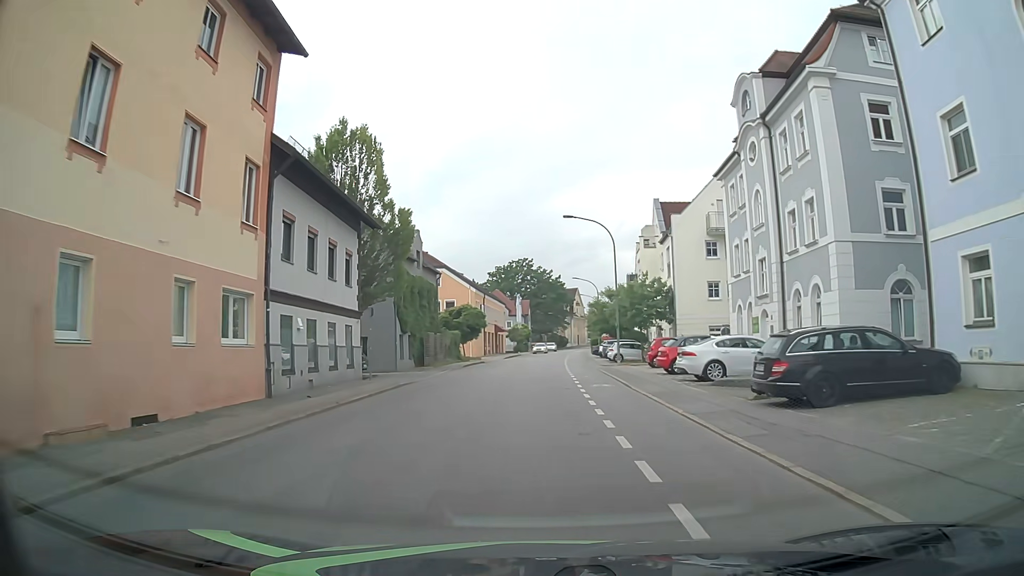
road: tertiary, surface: asphalt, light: Day
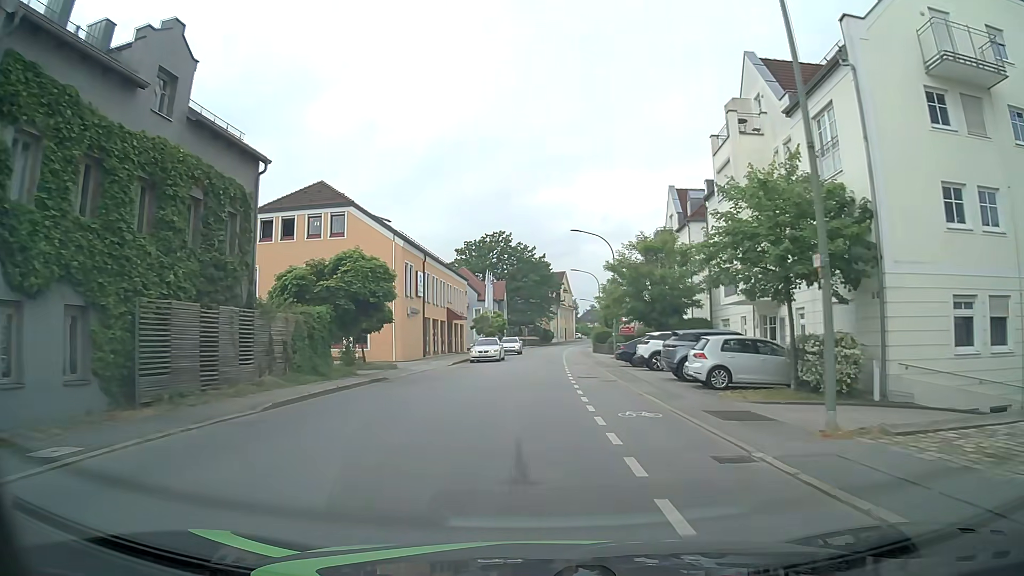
(+0.3, +30.0) m; +1°
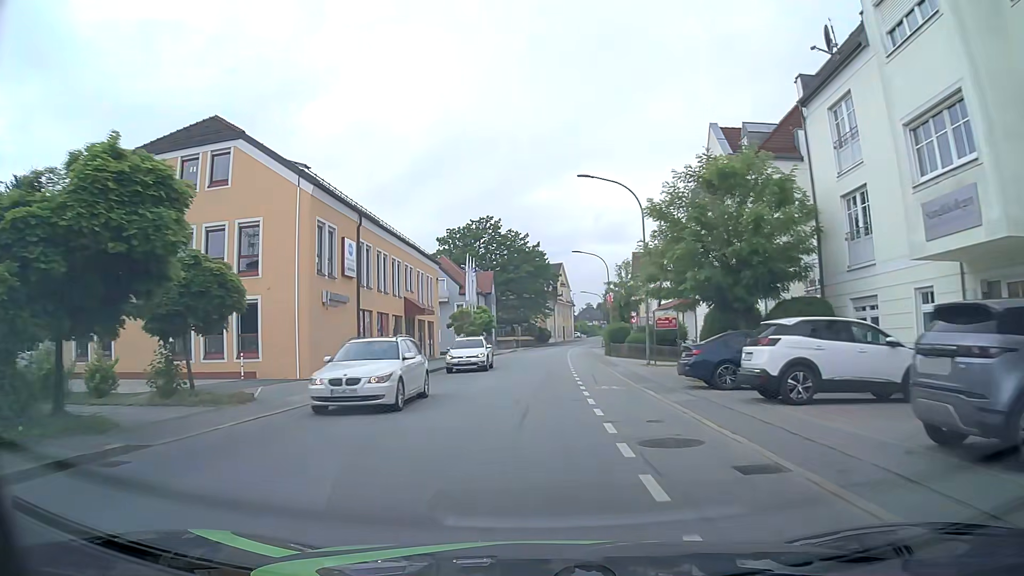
(+0.2, +15.4) m; 0°
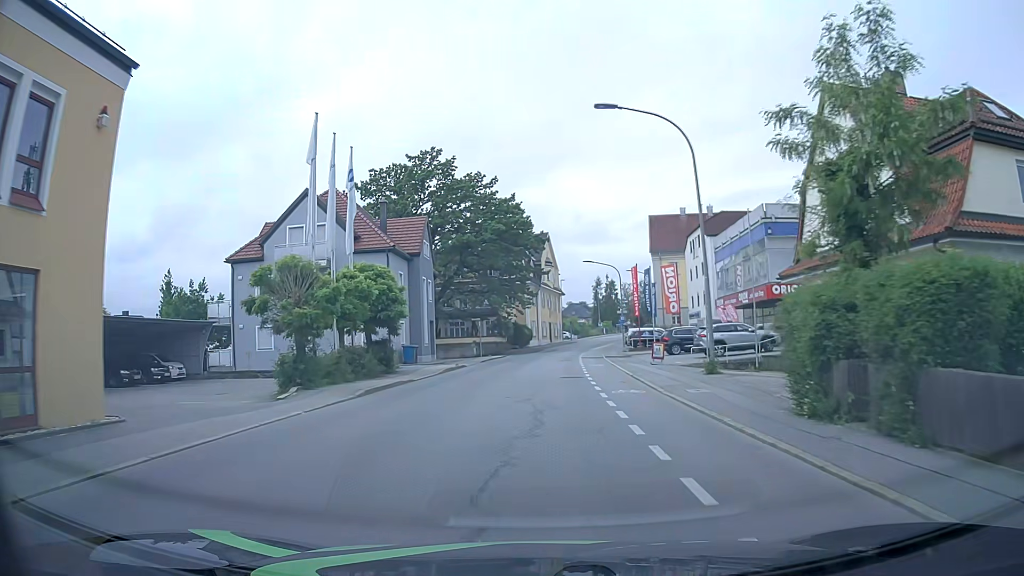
(+0.7, +38.7) m; +2°
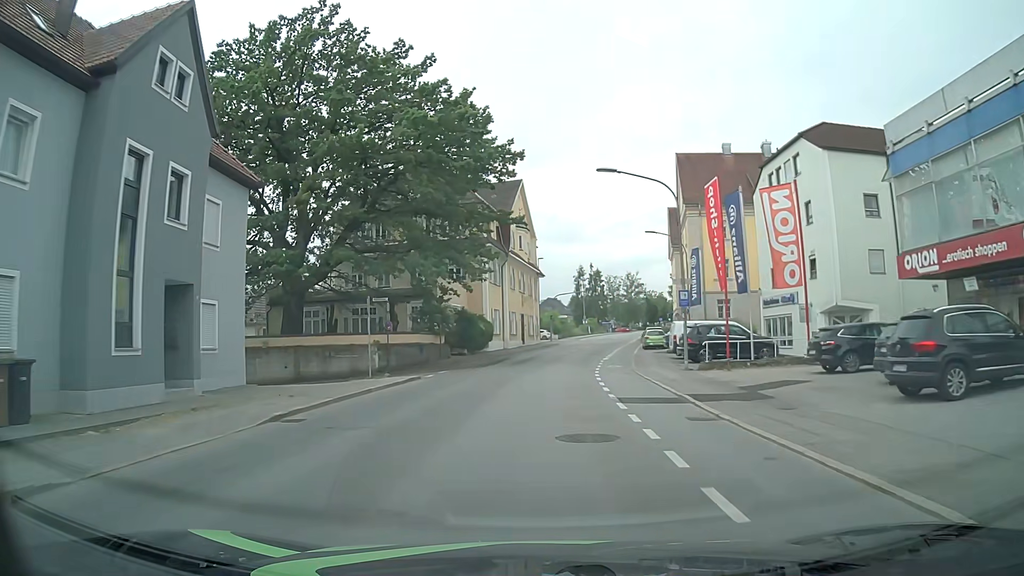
(+0.7, +30.9) m; +3°
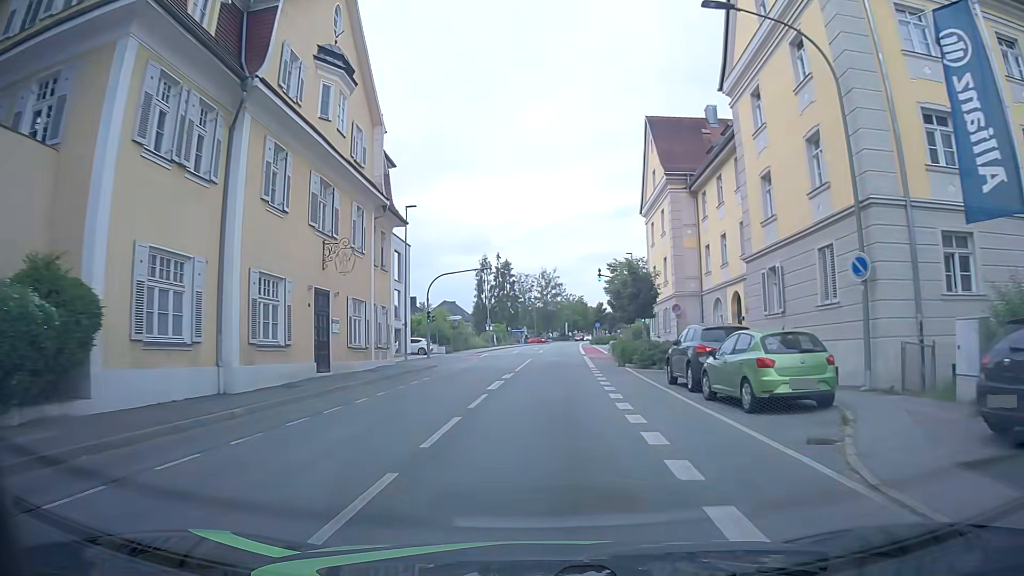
(+2.1, +37.7) m; +8°
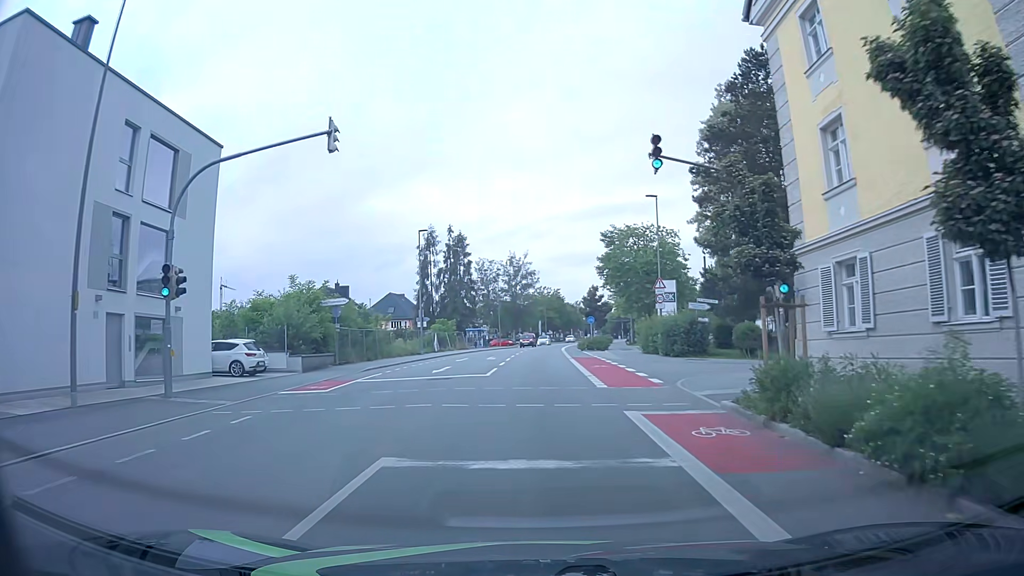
(+0.7, +31.3) m; +2°
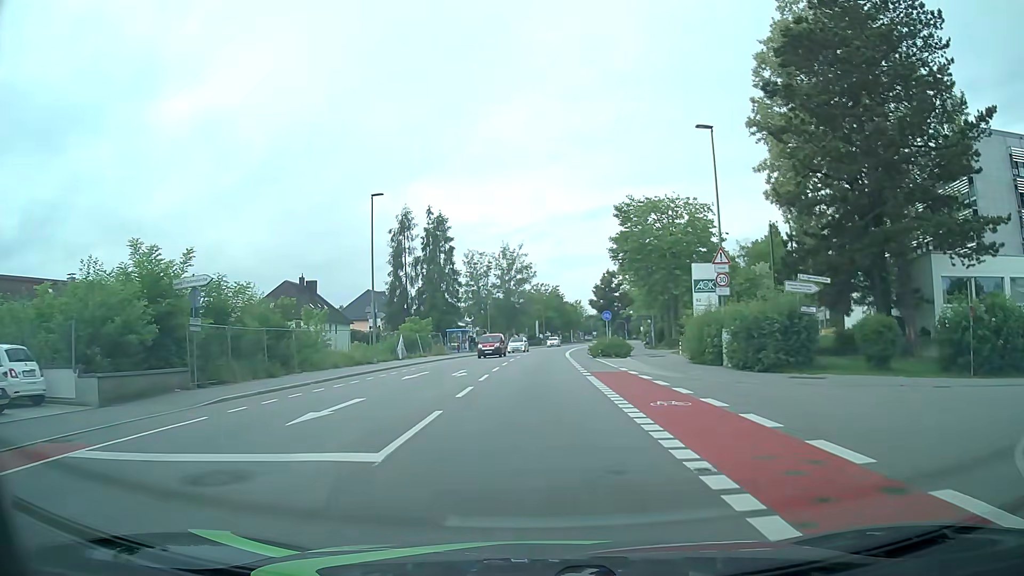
(0.0, +15.2) m; +1°
(0, +10) (0, +20) (0, +30) (0, +40) (0, +50) (+1, +60) (+1, +70) (+2, +80) (+3, +90) (+5, +100) m
